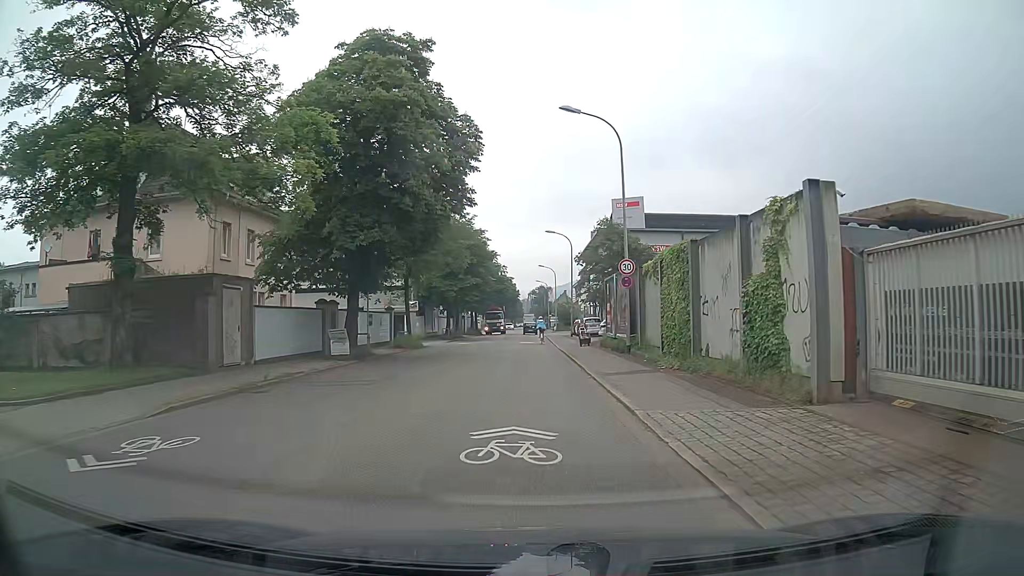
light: Day
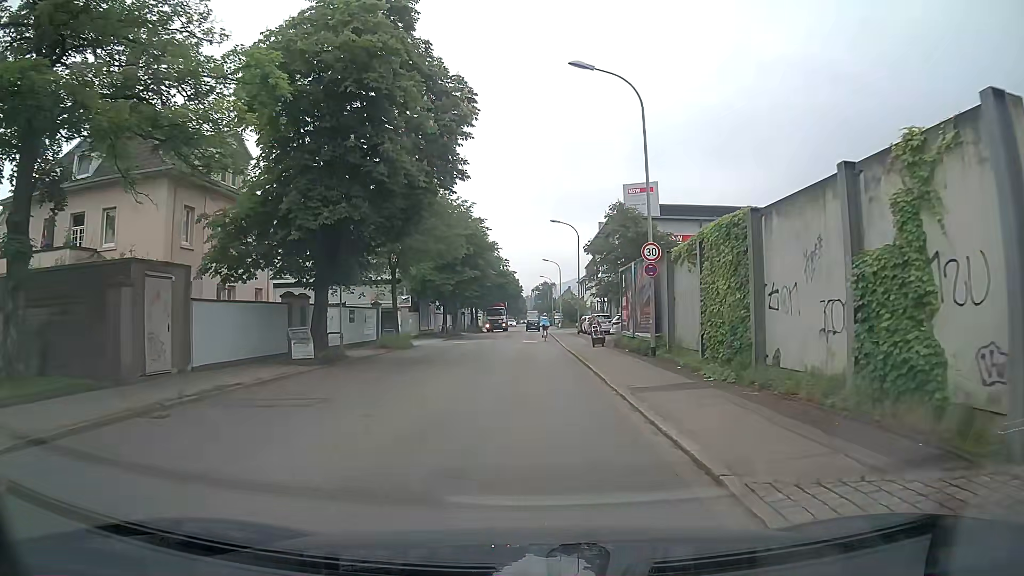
(0.0, +4.5) m; 0°
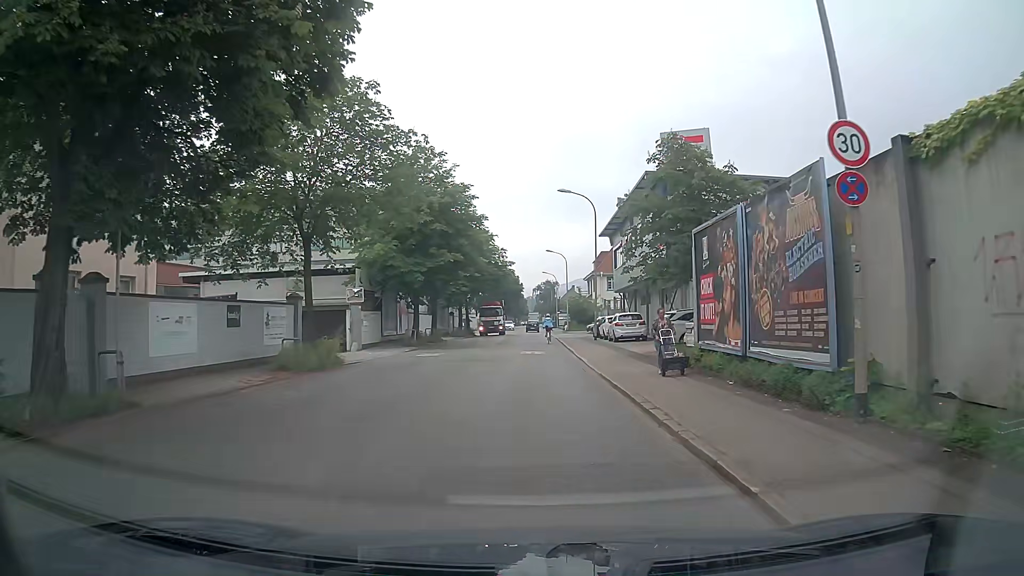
(-0.1, +13.5) m; 0°
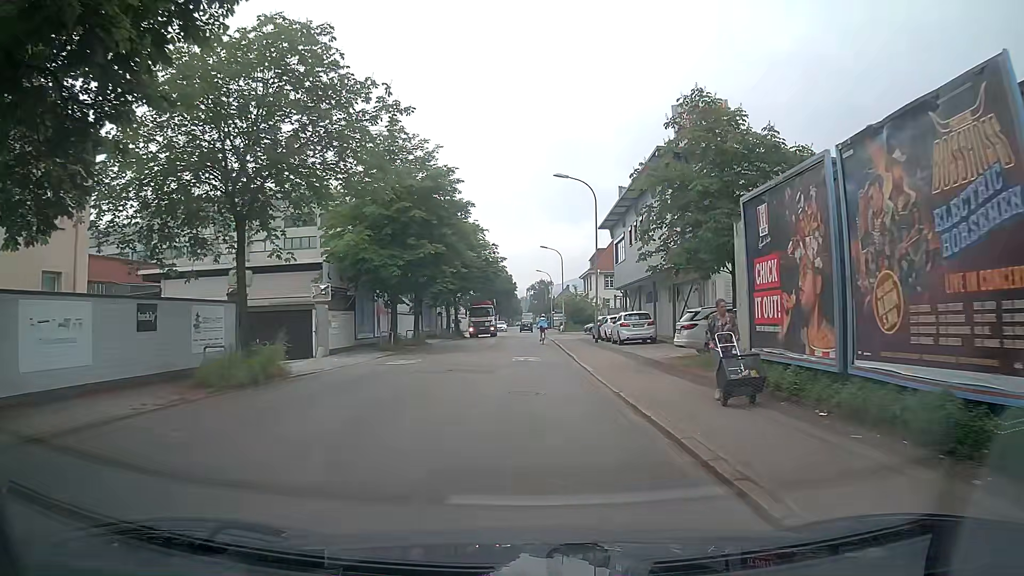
(0.0, +4.5) m; +1°
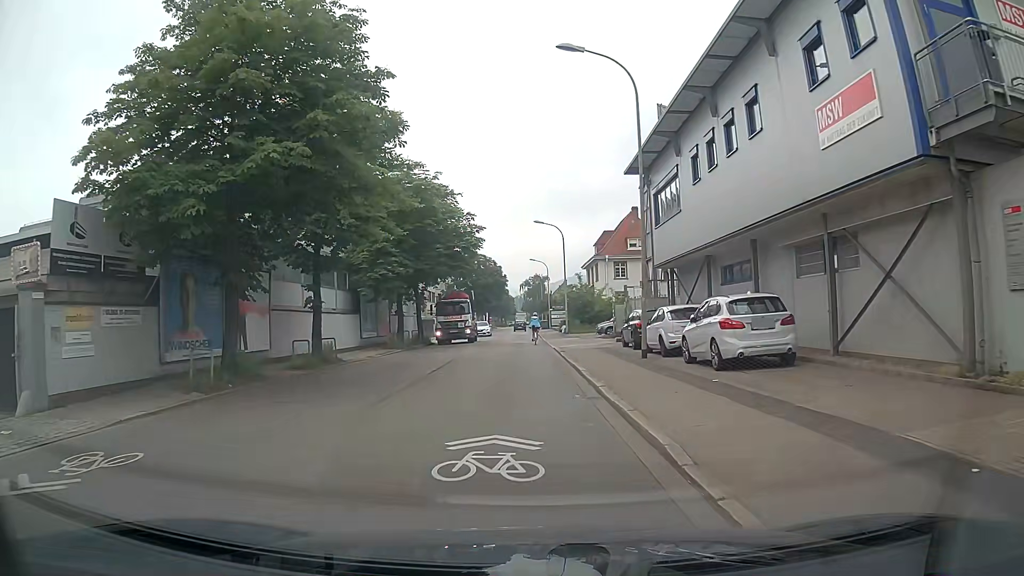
(+0.1, +18.0) m; -1°
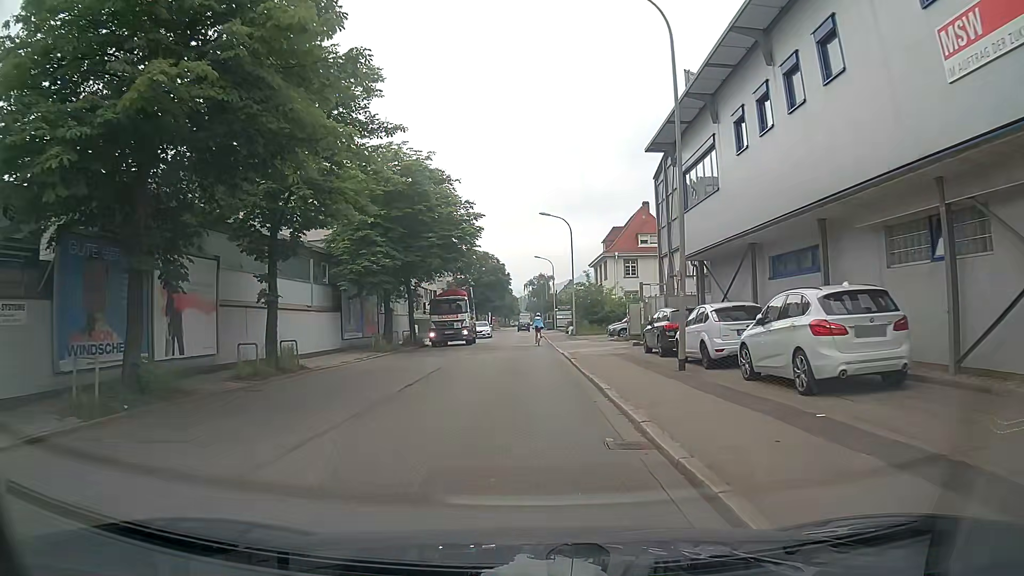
(+0.1, +4.5) m; 0°
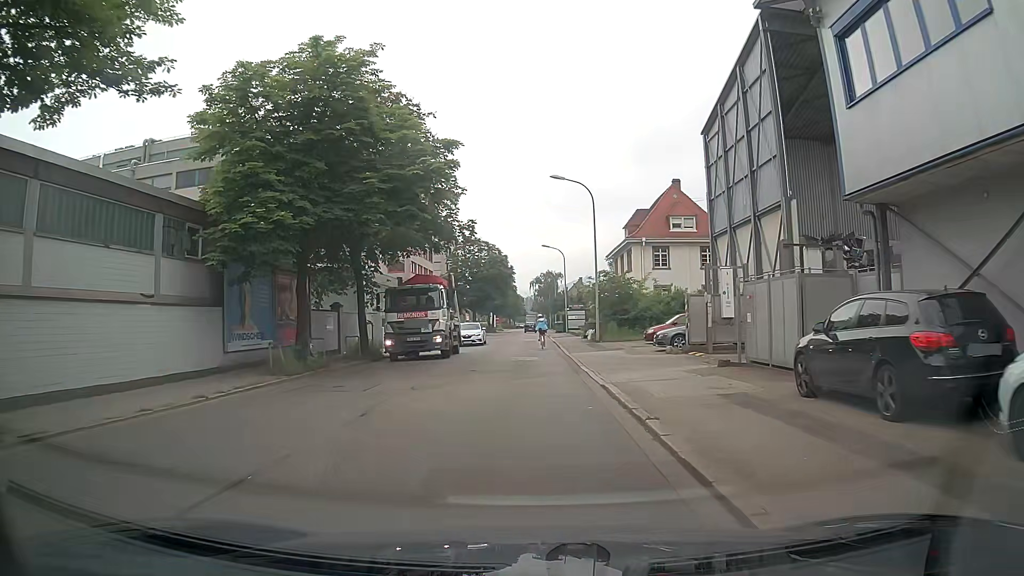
(+0.1, +13.5) m; +1°
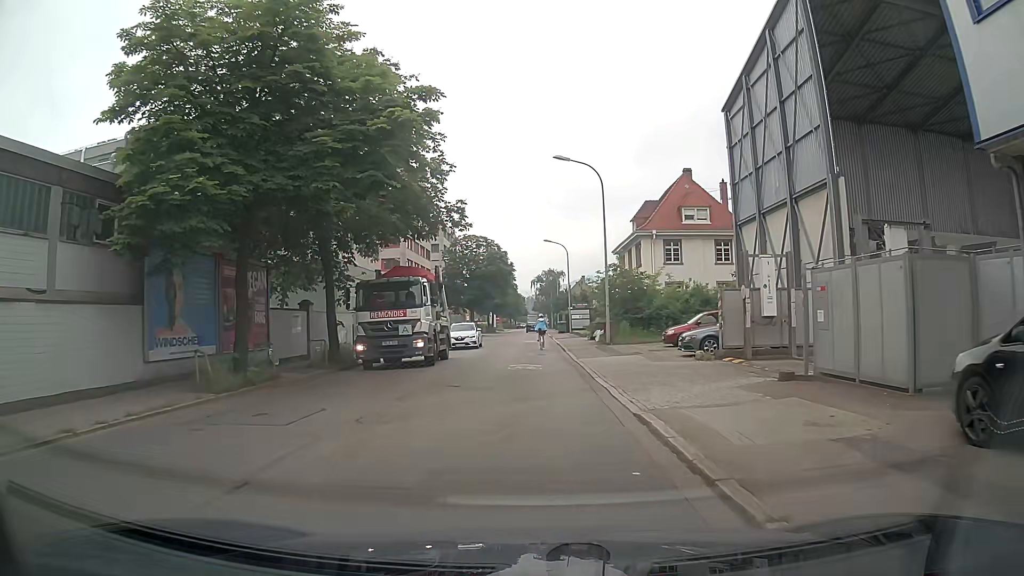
(0.0, +4.5) m; -1°
(0, +10) (0, +20) (0, +30) (0, +40) (0, +50) (0, +60) (0, +70) (0, +80) (0, +90) (0, +100) m
